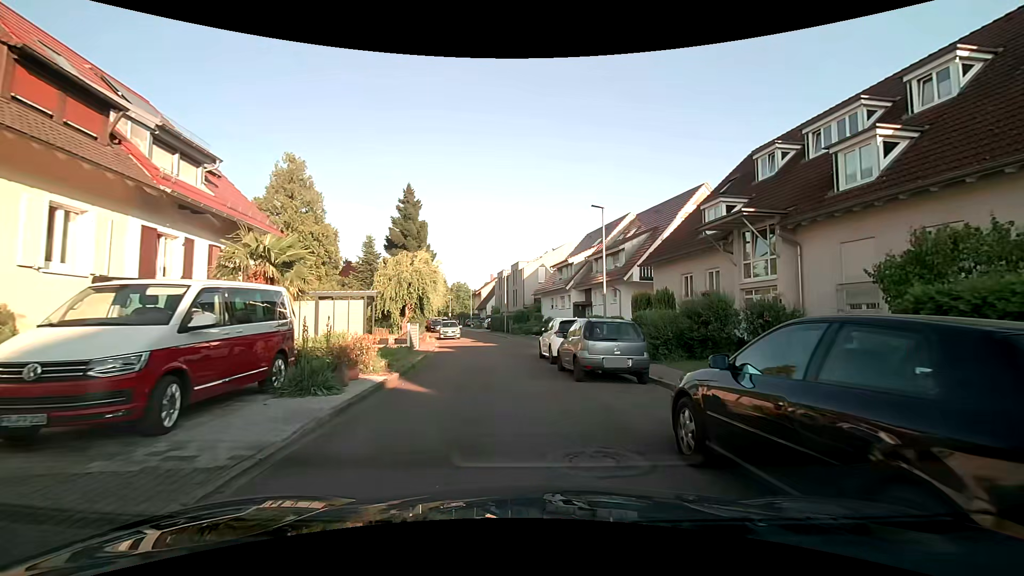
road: residential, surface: asphalt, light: Day
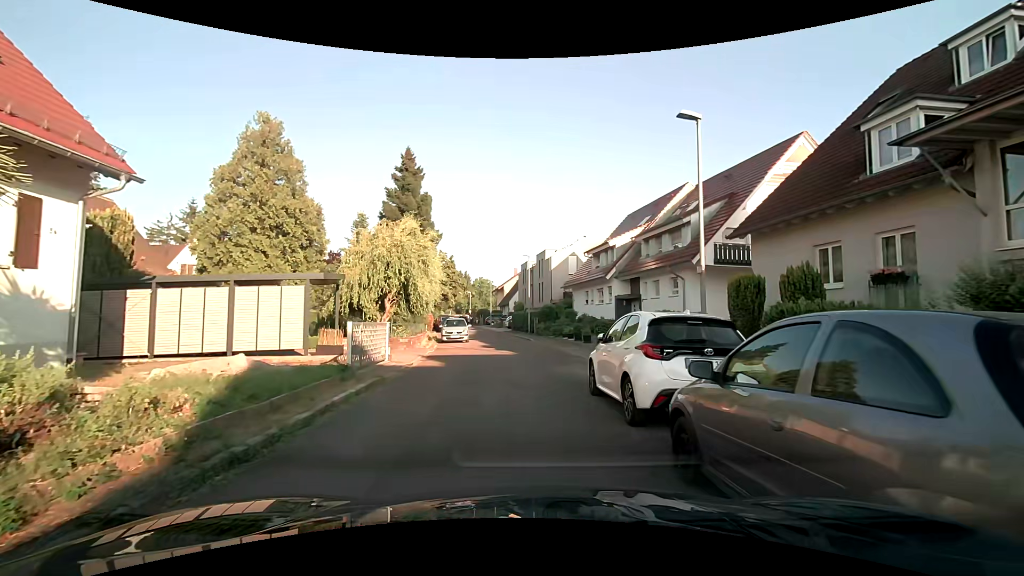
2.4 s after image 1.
(+0.1, +9.2) m; -1°
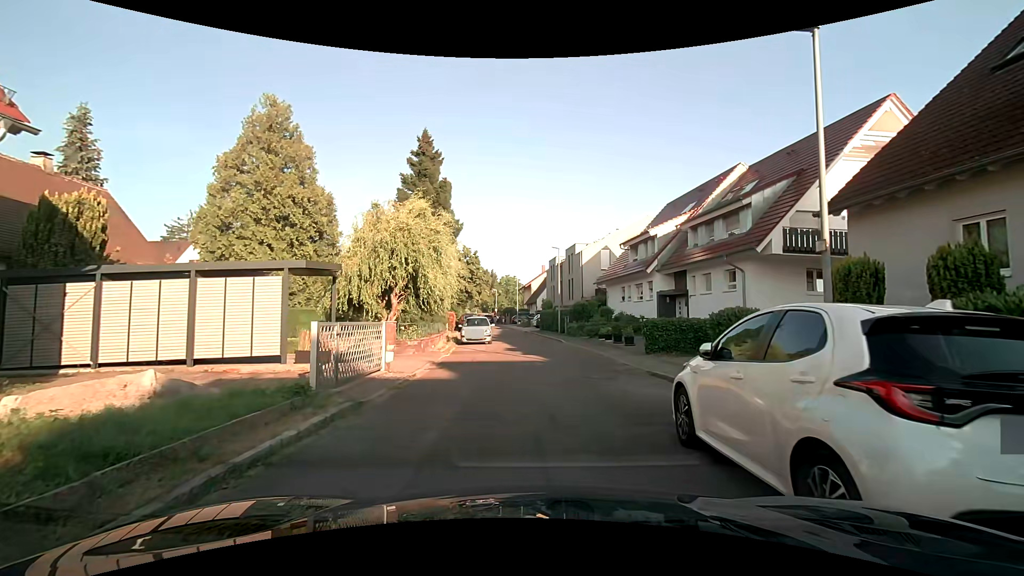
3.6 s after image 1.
(-0.1, +3.6) m; -3°
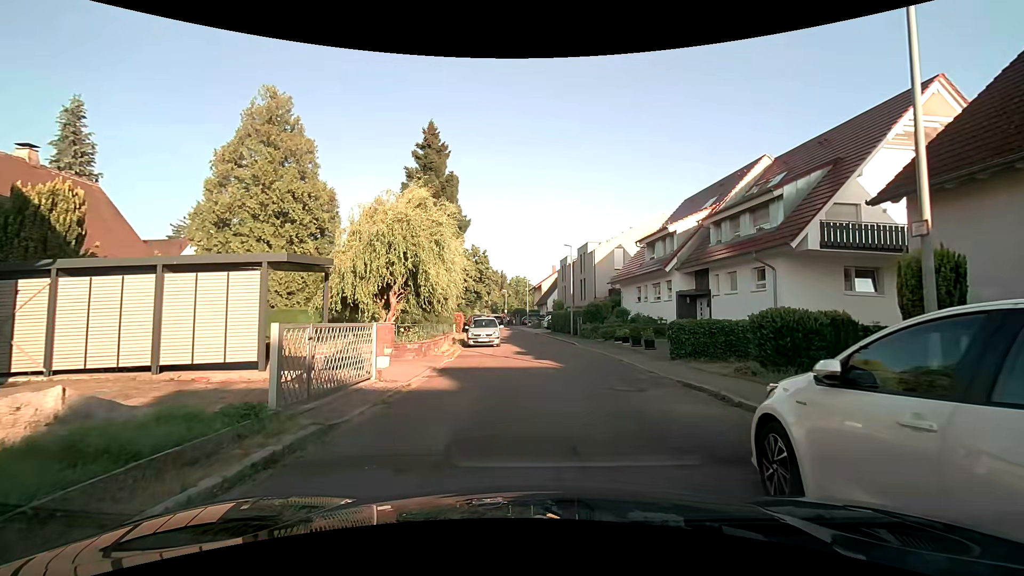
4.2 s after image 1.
(0.0, +1.7) m; -2°
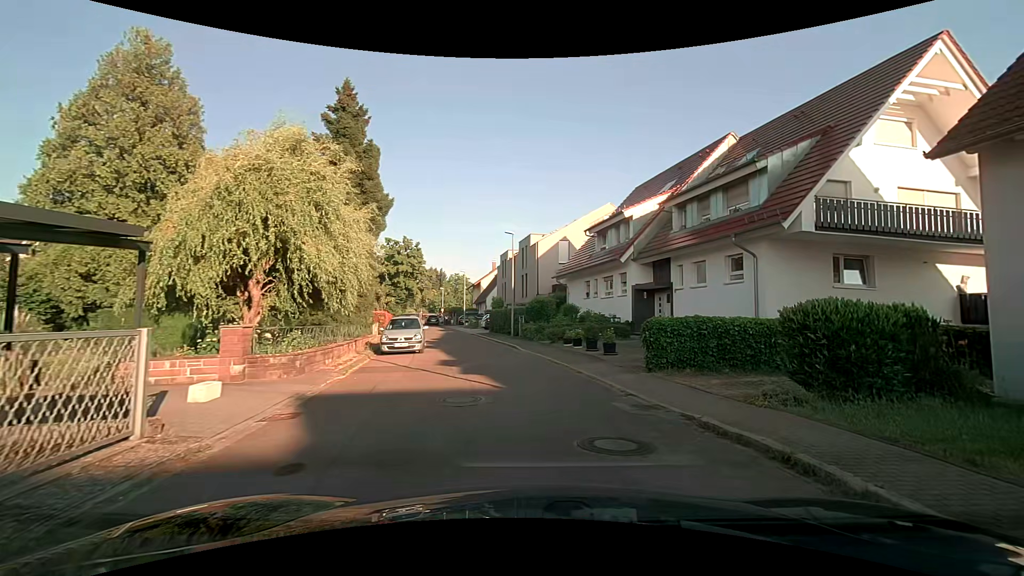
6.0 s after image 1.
(+0.2, +4.7) m; +7°
